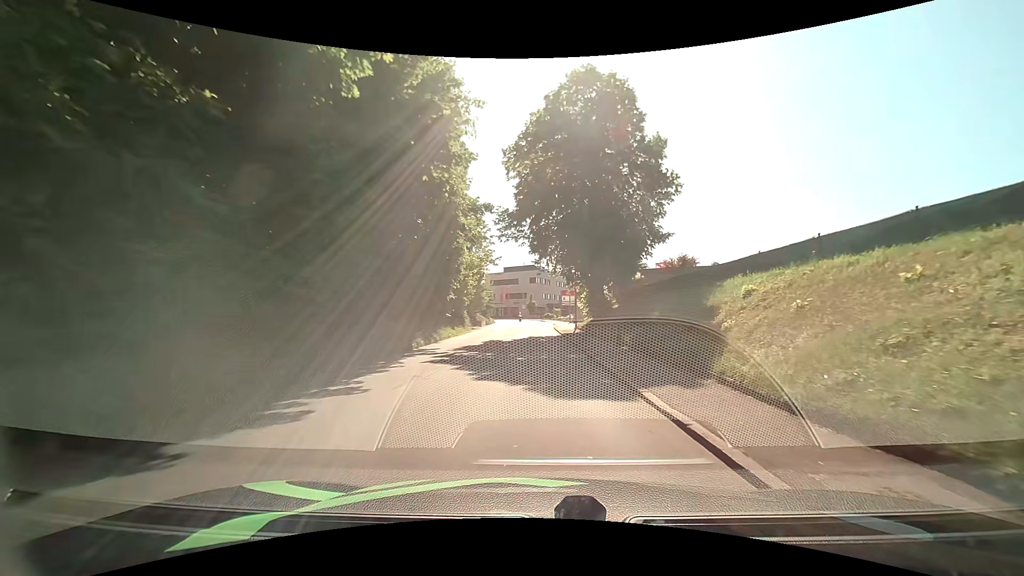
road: tertiary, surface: asphalt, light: Day
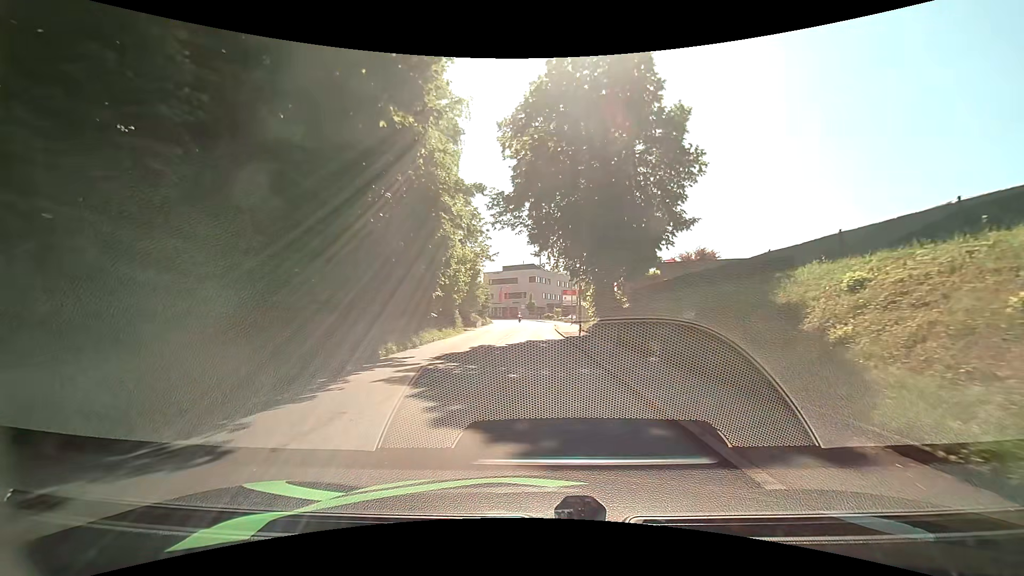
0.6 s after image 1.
(0.0, +4.3) m; 0°
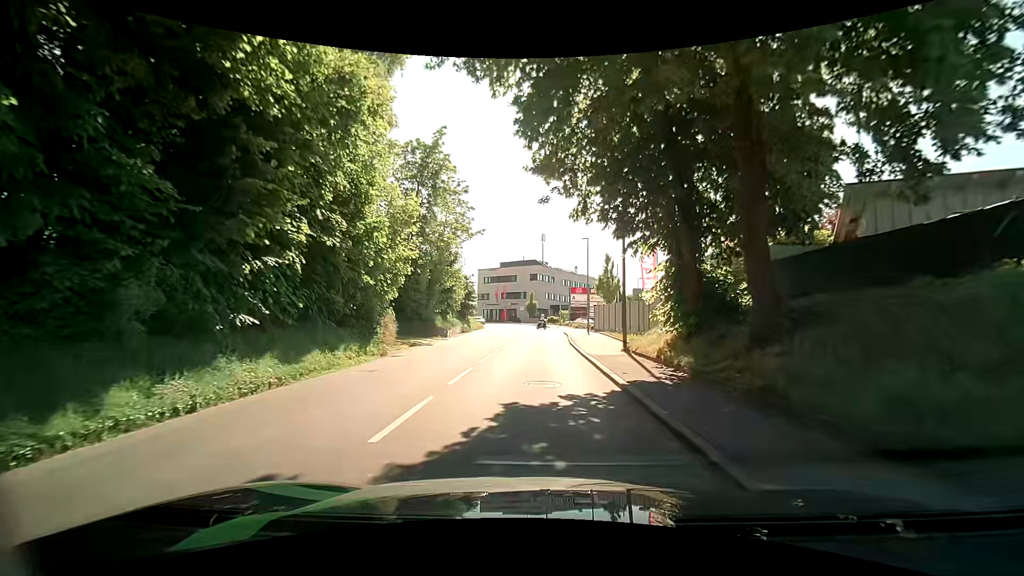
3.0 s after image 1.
(0.0, +17.5) m; 0°
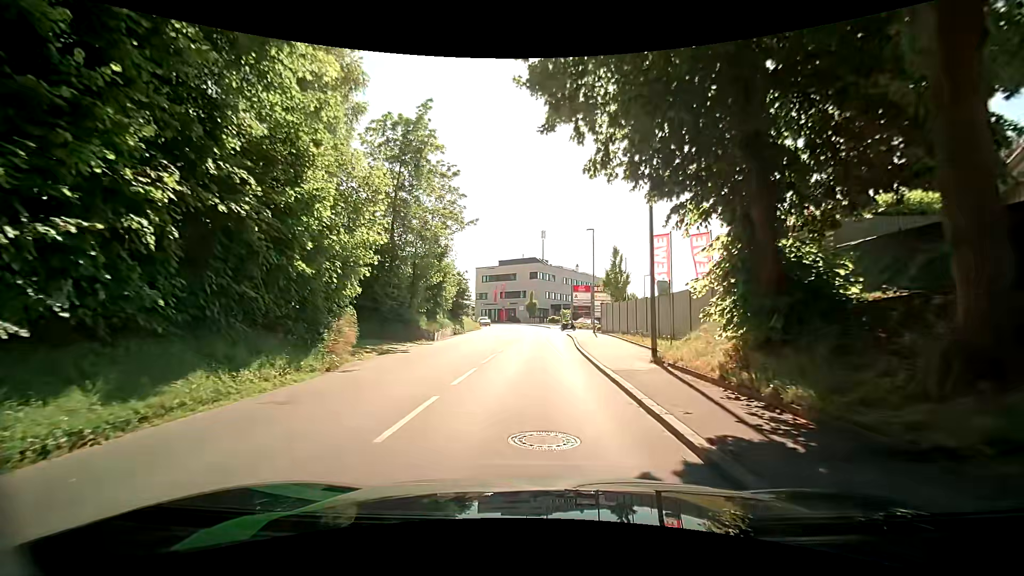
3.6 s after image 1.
(0.0, +4.4) m; 0°
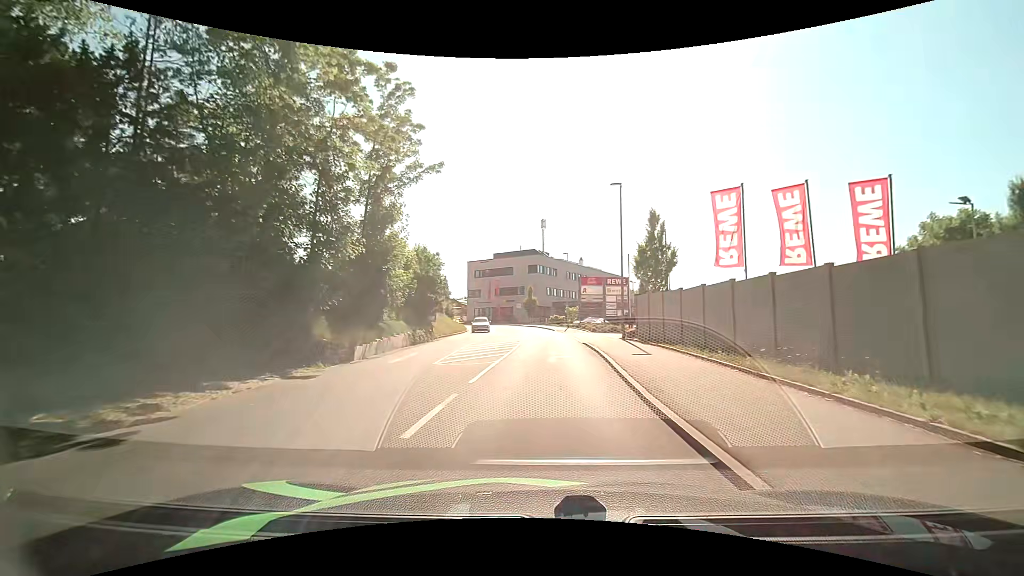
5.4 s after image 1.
(-0.1, +13.3) m; 0°
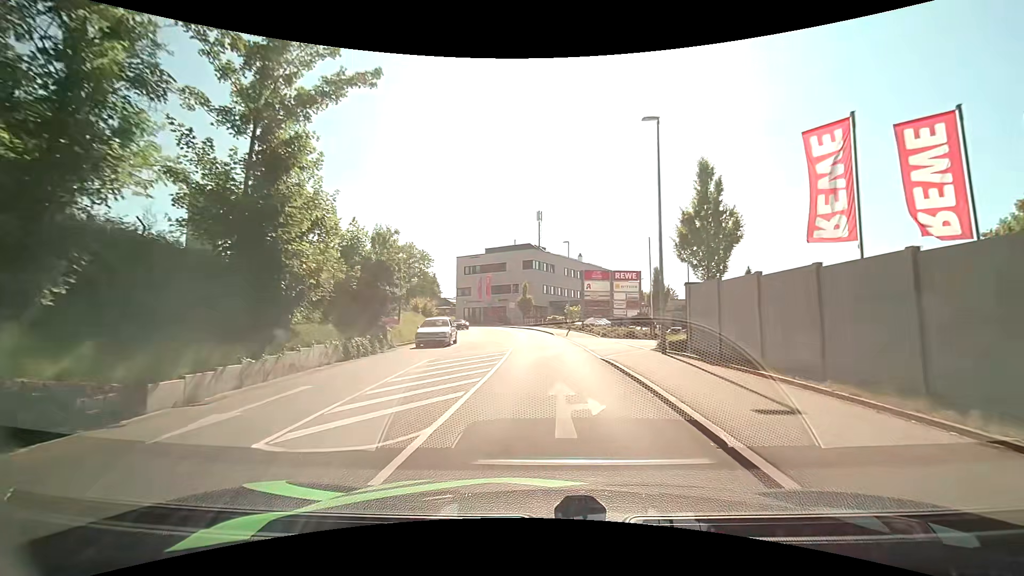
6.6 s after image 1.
(-0.1, +8.9) m; -1°
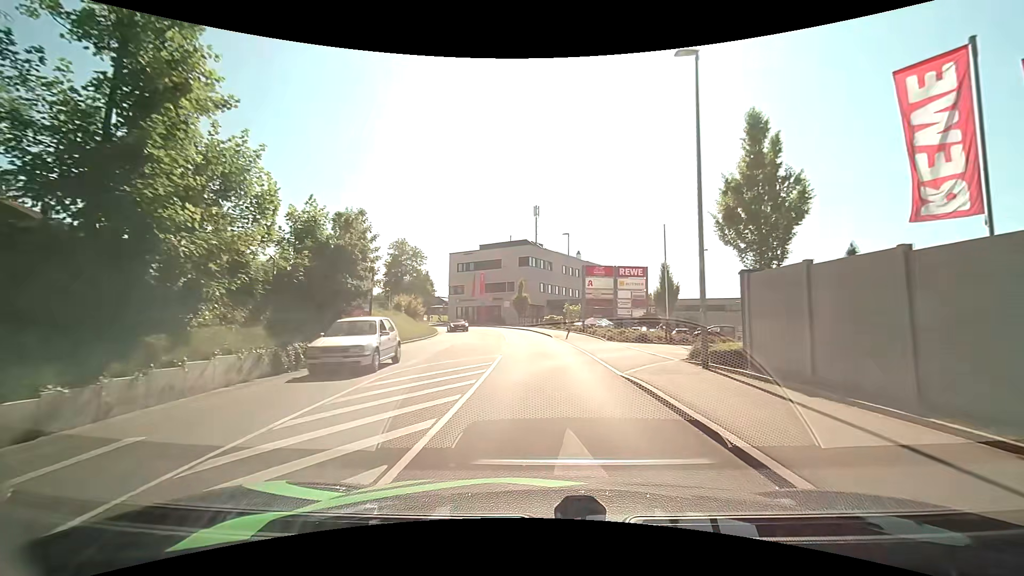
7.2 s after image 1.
(+0.1, +4.5) m; +2°
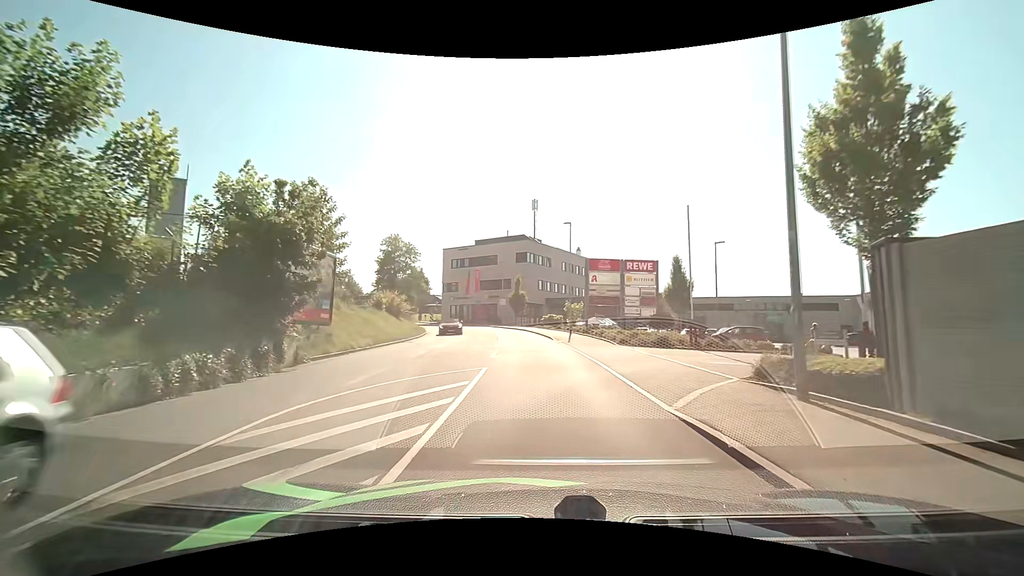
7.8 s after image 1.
(0.0, +4.5) m; -1°
